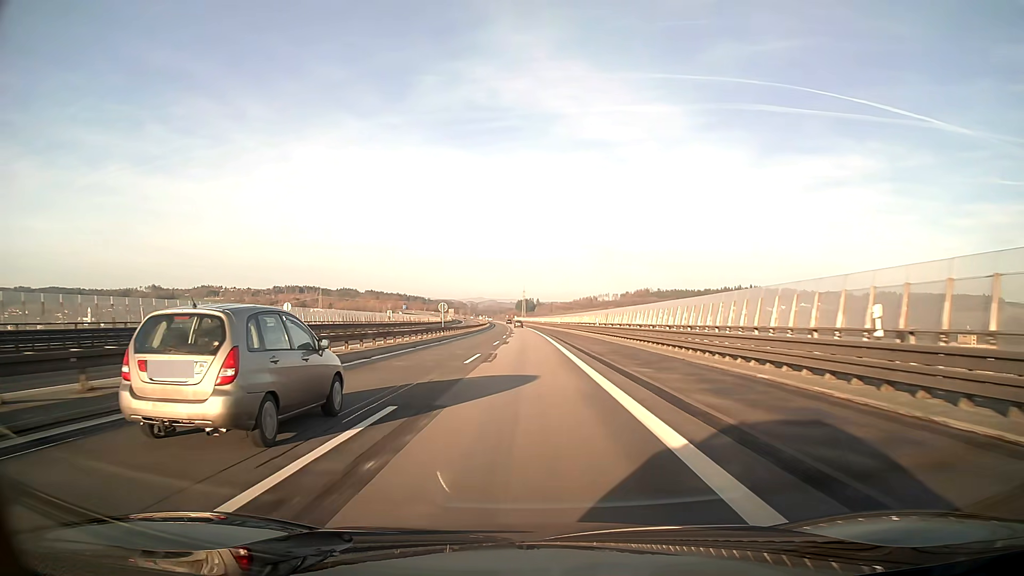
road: motorway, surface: asphalt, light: Day
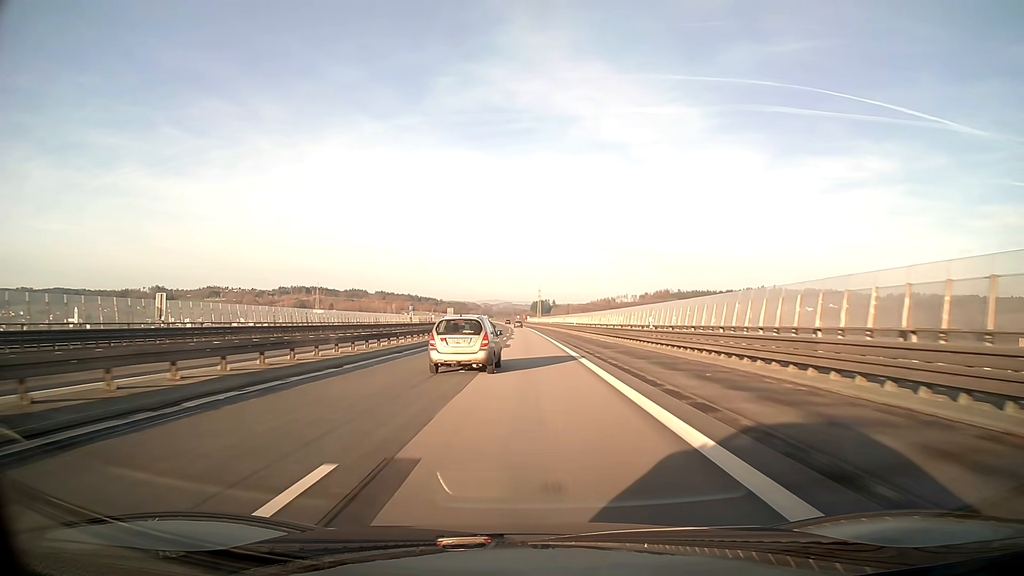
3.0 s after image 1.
(-1.0, +76.4) m; -1°
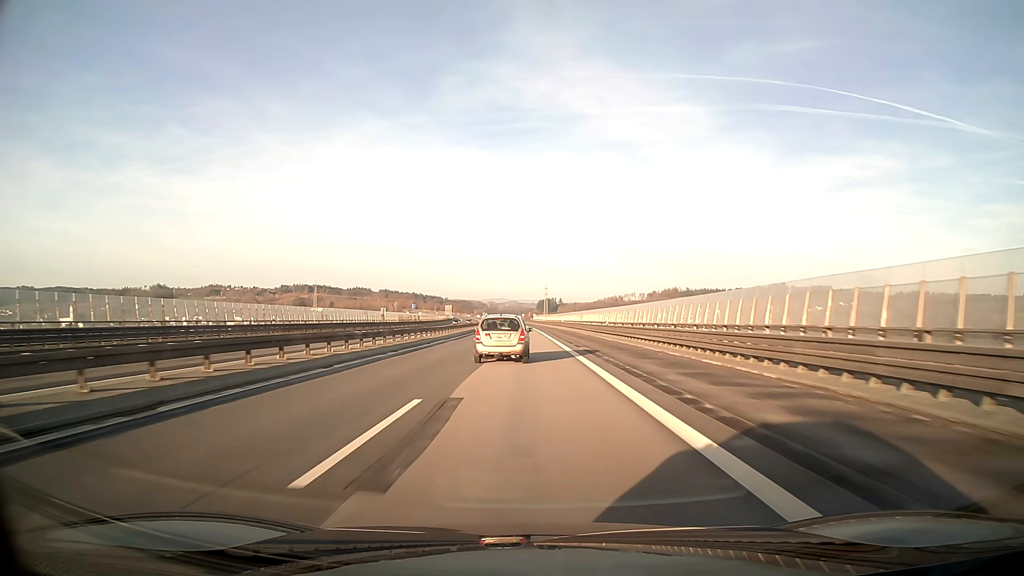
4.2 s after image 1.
(-0.1, +31.0) m; -1°
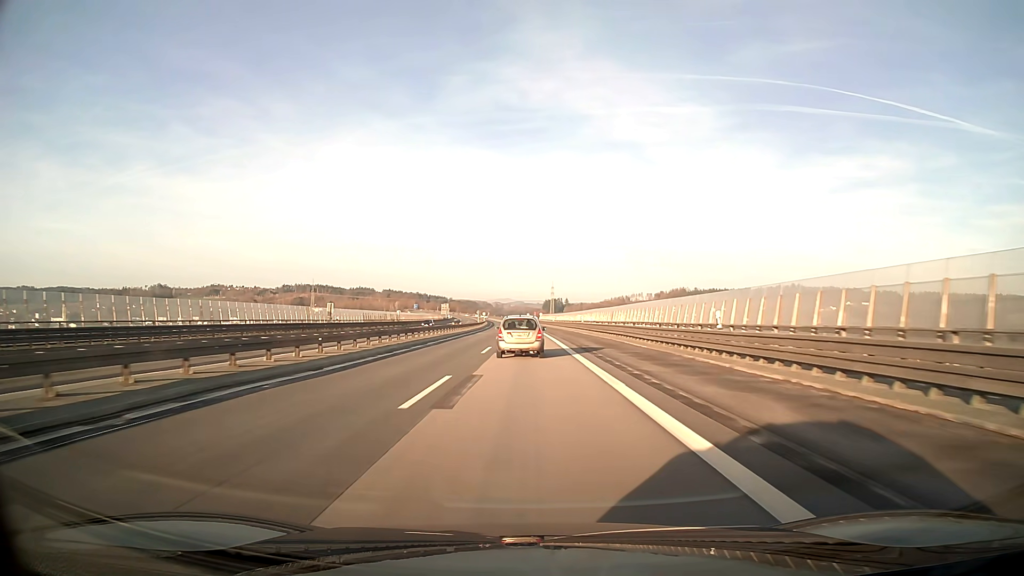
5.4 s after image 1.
(-0.2, +31.2) m; 0°
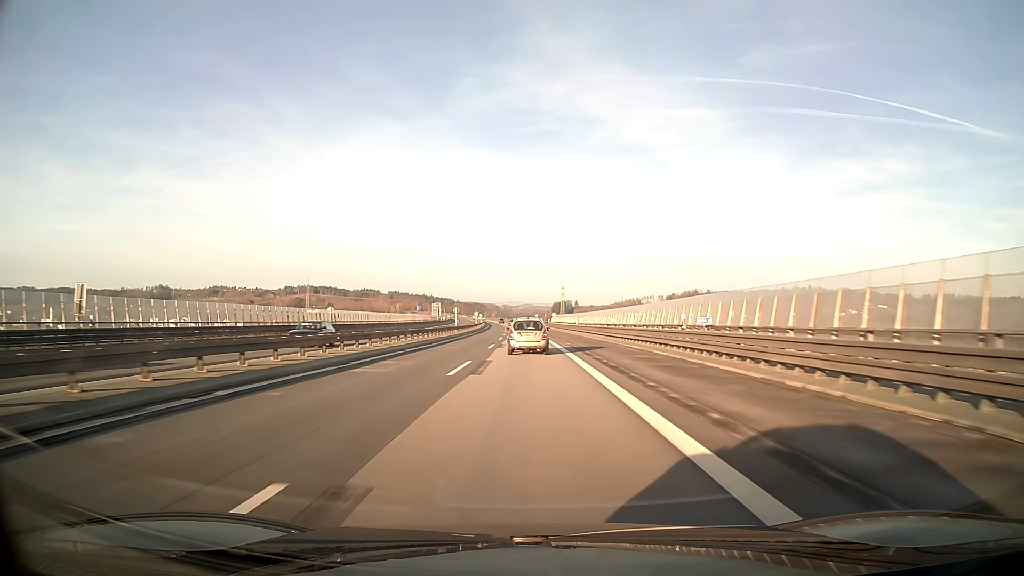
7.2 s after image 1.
(-0.3, +47.1) m; -1°
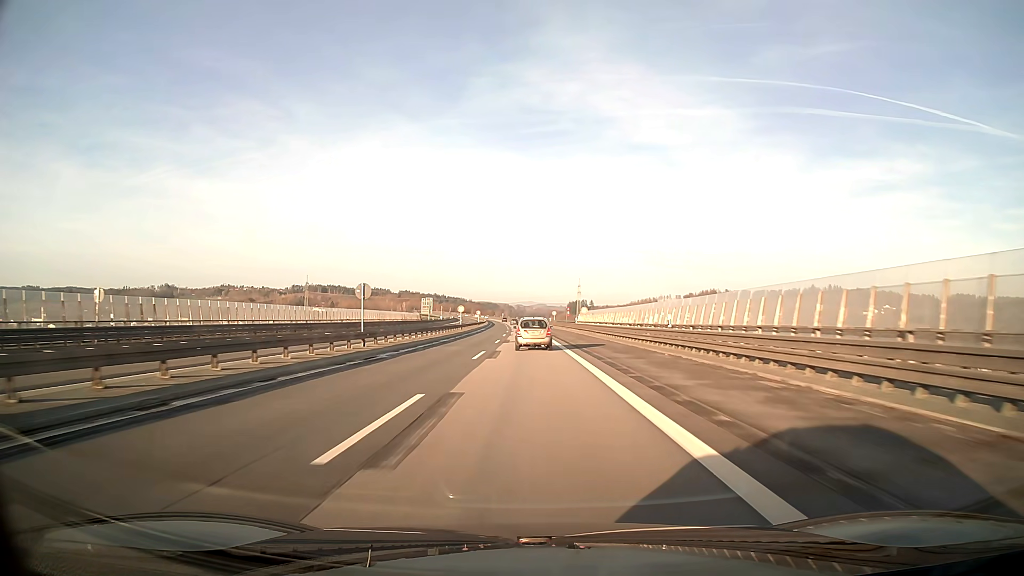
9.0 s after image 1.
(-0.5, +47.2) m; -1°
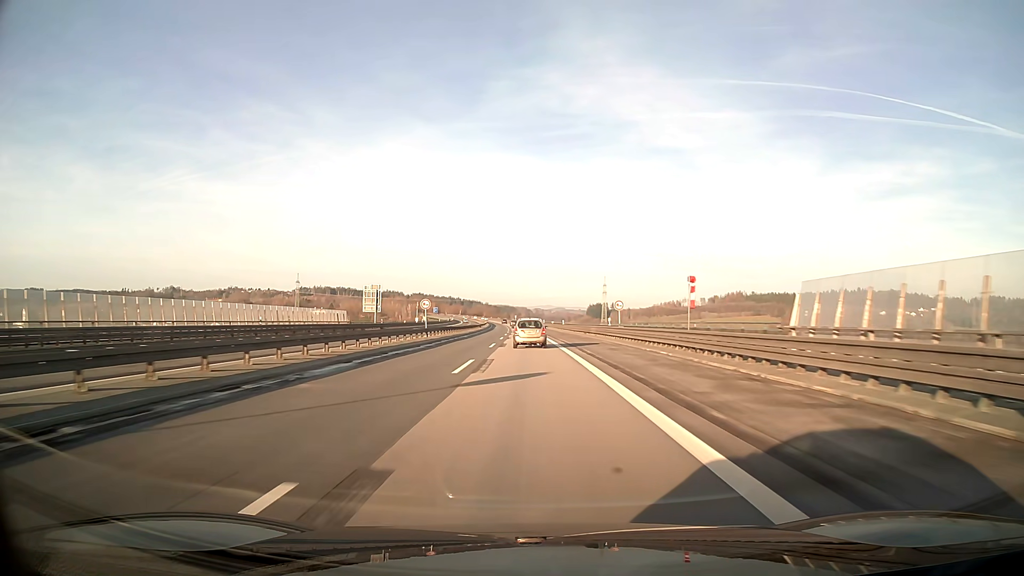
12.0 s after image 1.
(-1.1, +78.9) m; -2°
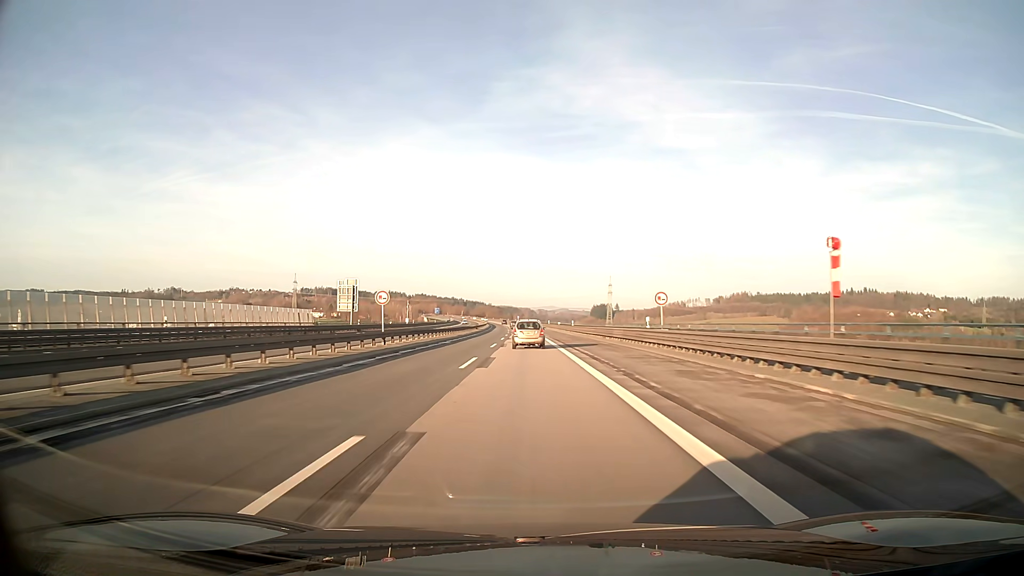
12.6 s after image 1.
(0.0, +15.8) m; 0°
(0, +10) (0, +20) (0, +30) (0, +40) (0, +50) (-1, +60) (-1, +70) (-1, +80) (-1, +90) (-2, +100) m
